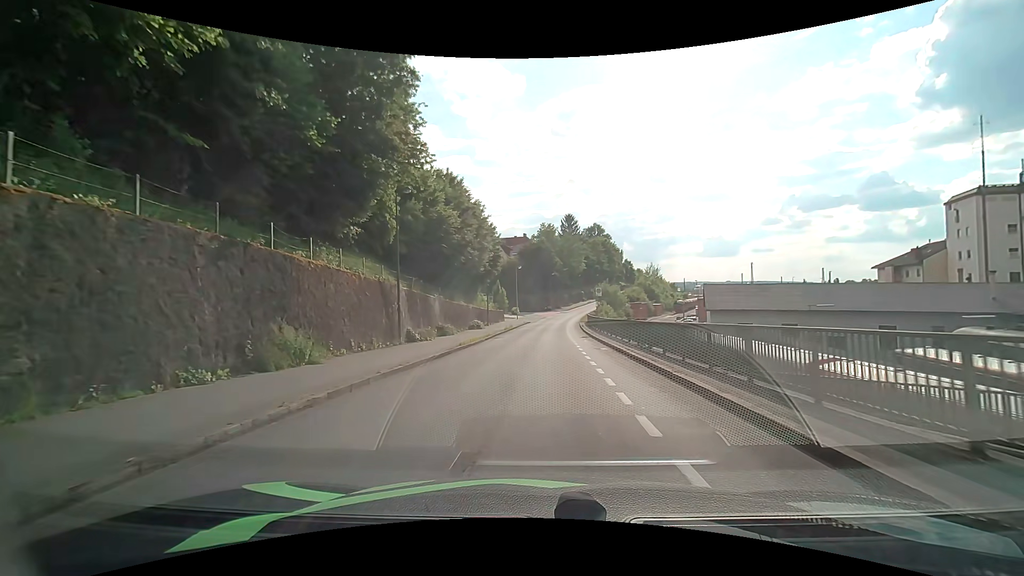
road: residential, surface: asphalt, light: Day
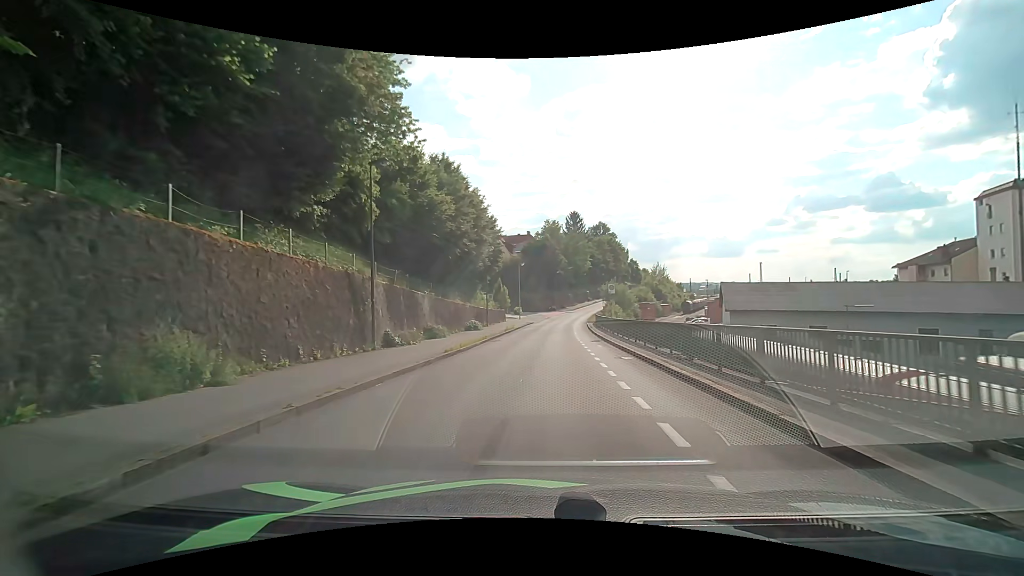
(0.0, +4.5) m; 0°
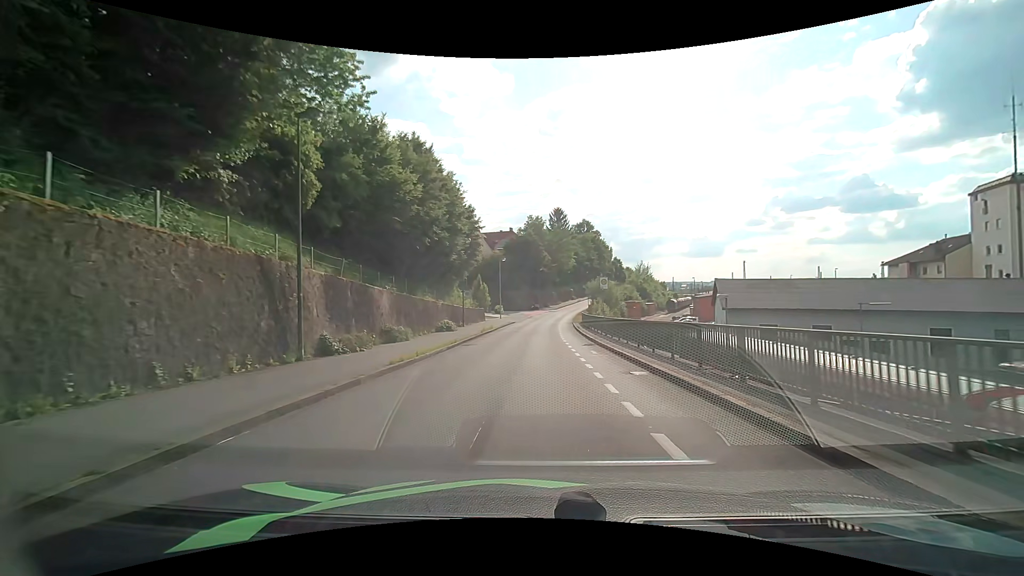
(+0.1, +4.7) m; +2°
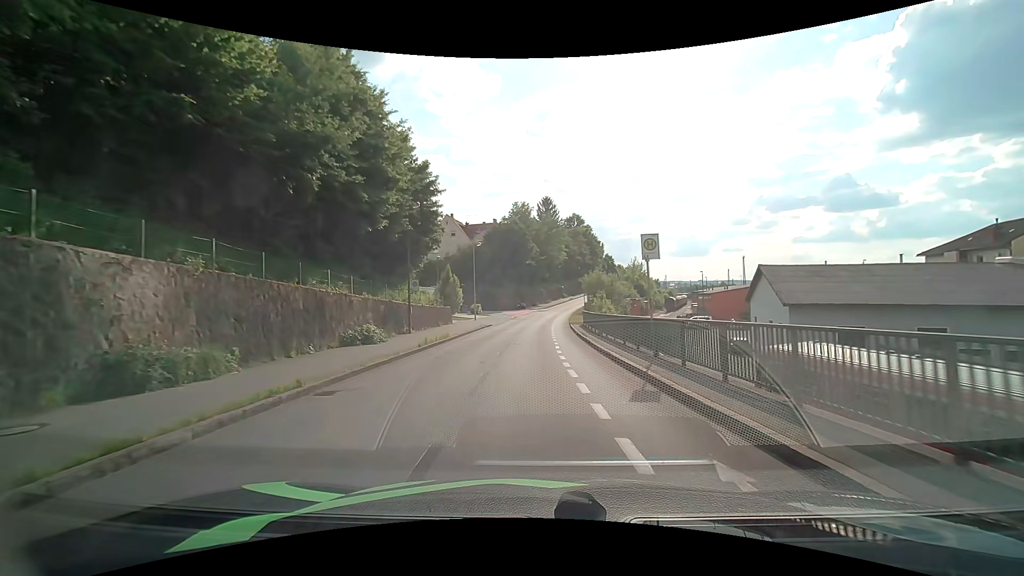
(+0.3, +14.7) m; +1°
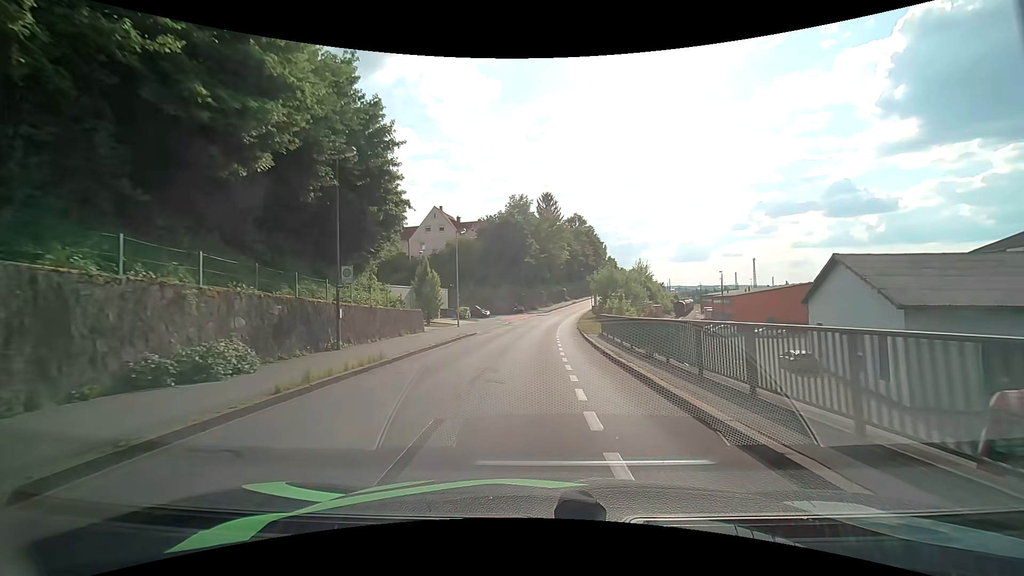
(0.0, +10.7) m; 0°
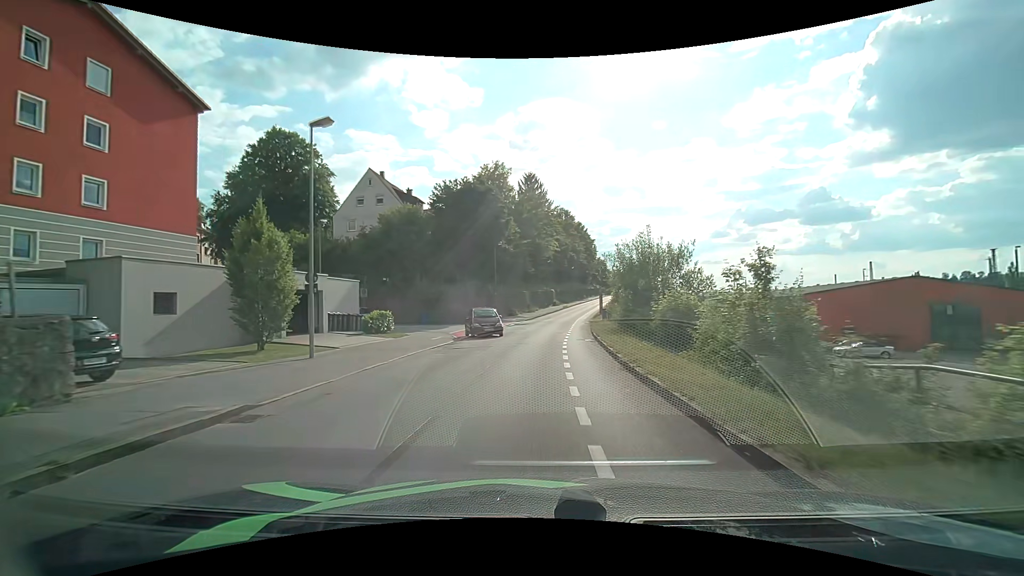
(+0.3, +24.2) m; +1°
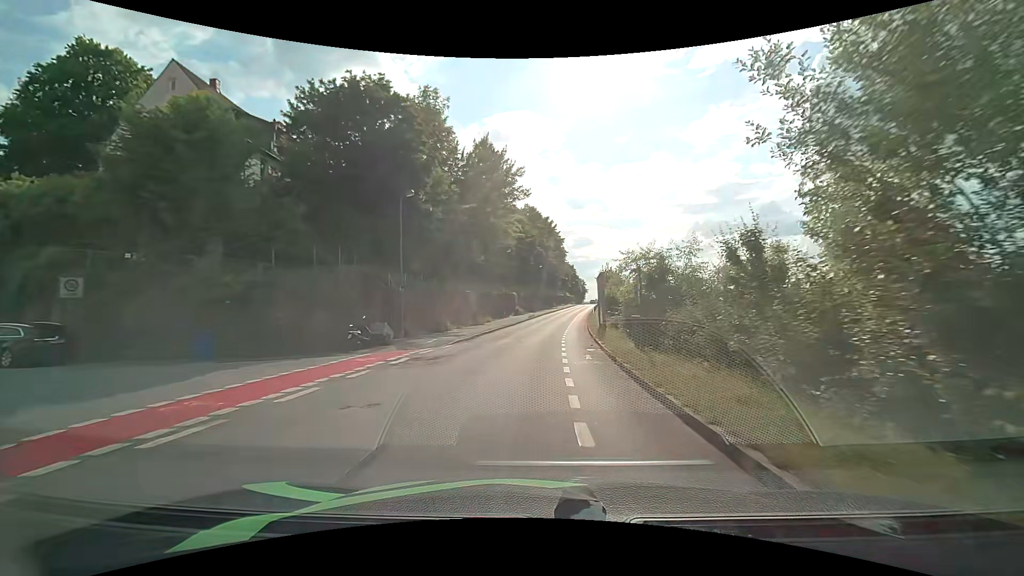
(+1.1, +25.2) m; +4°
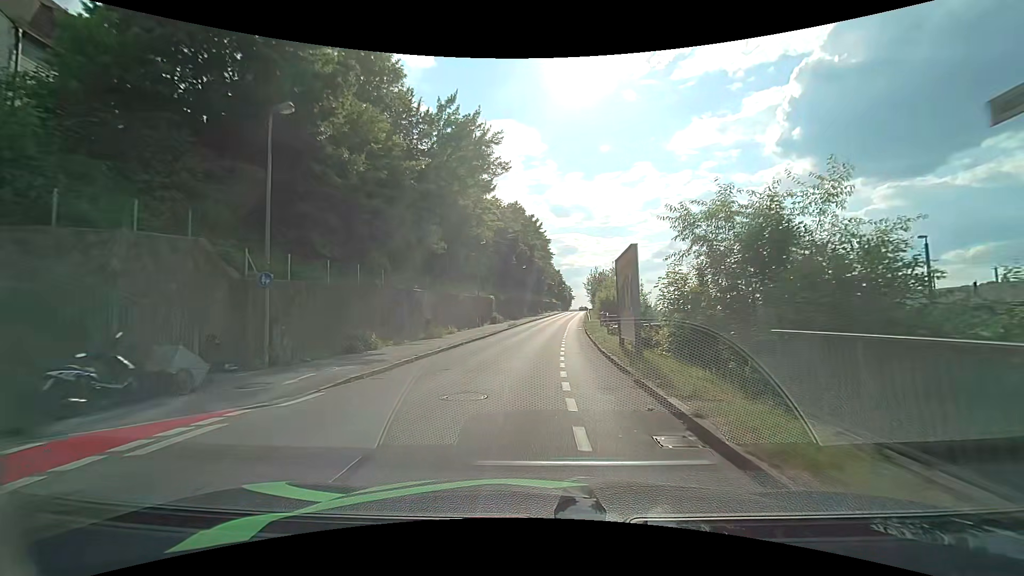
(+0.3, +12.2) m; +3°
(0, +10) (0, +20) (+1, +30) (+1, +40) (+2, +50) (+3, +60) (+4, +70) (+5, +80) (+6, +90) (+7, +100) m
